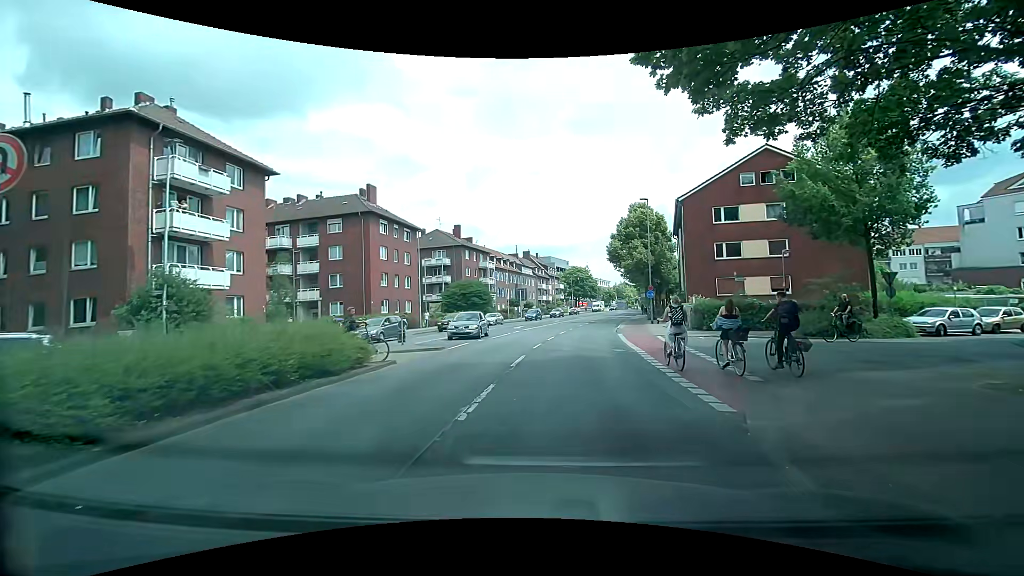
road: secondary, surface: asphalt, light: Day
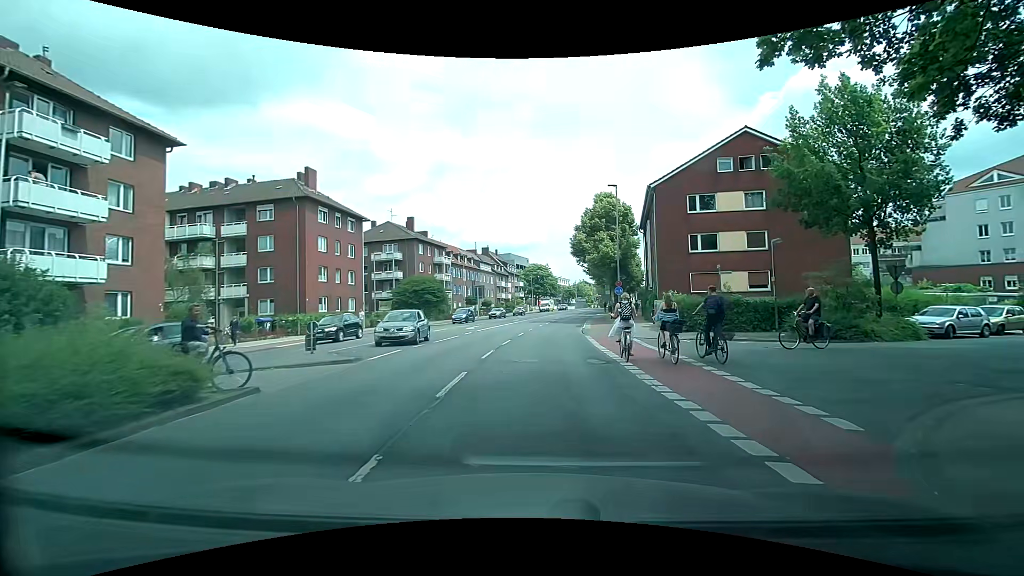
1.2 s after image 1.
(+0.1, +4.7) m; +6°
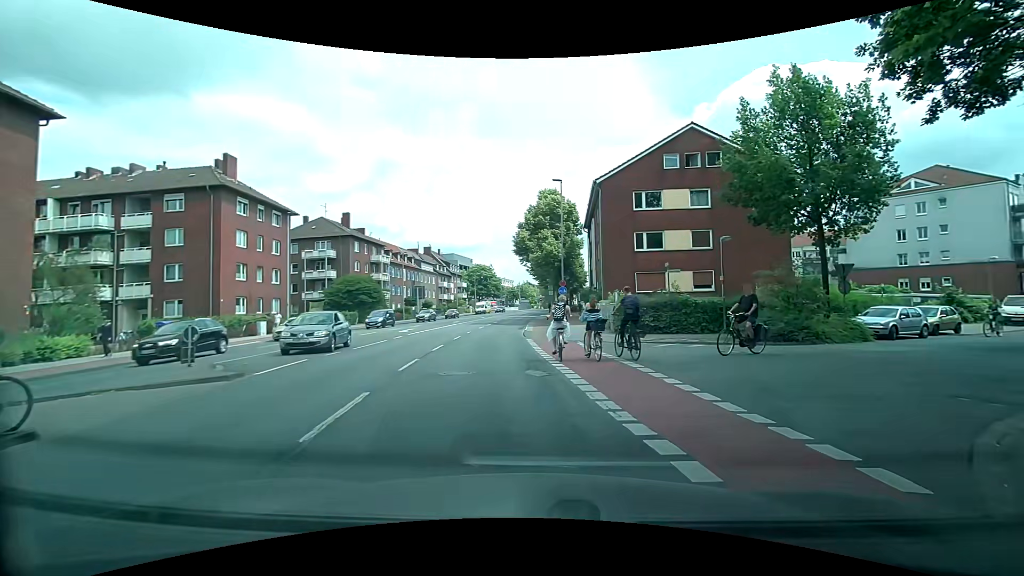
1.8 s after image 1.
(0.0, +2.4) m; +4°
